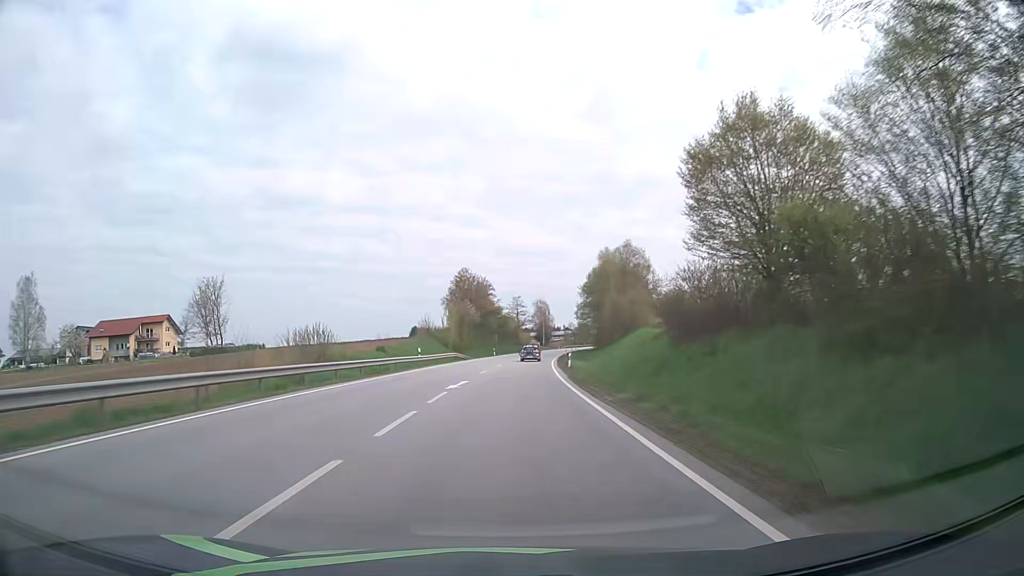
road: primary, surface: asphalt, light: Day
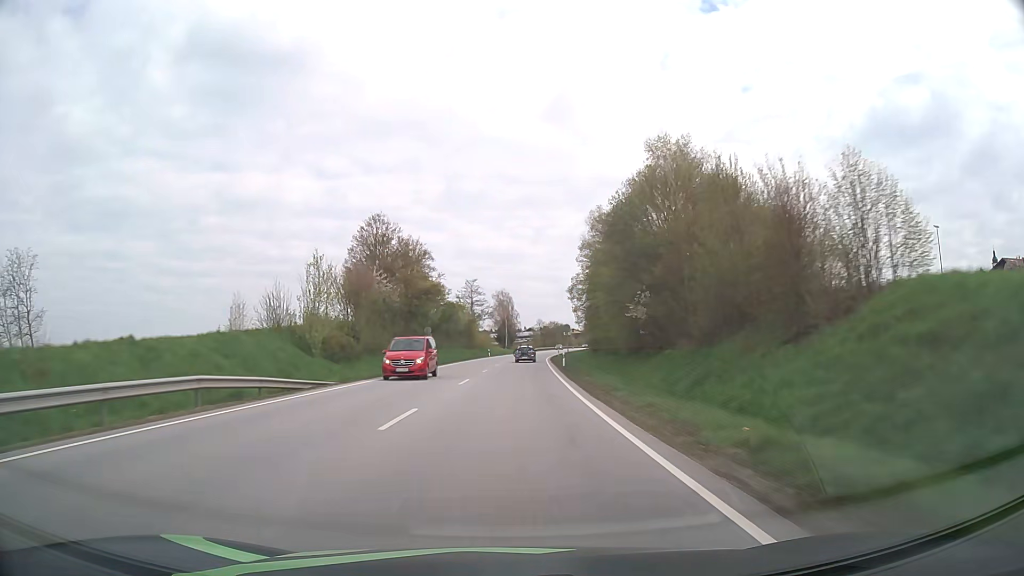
(+1.5, +47.4) m; +4°
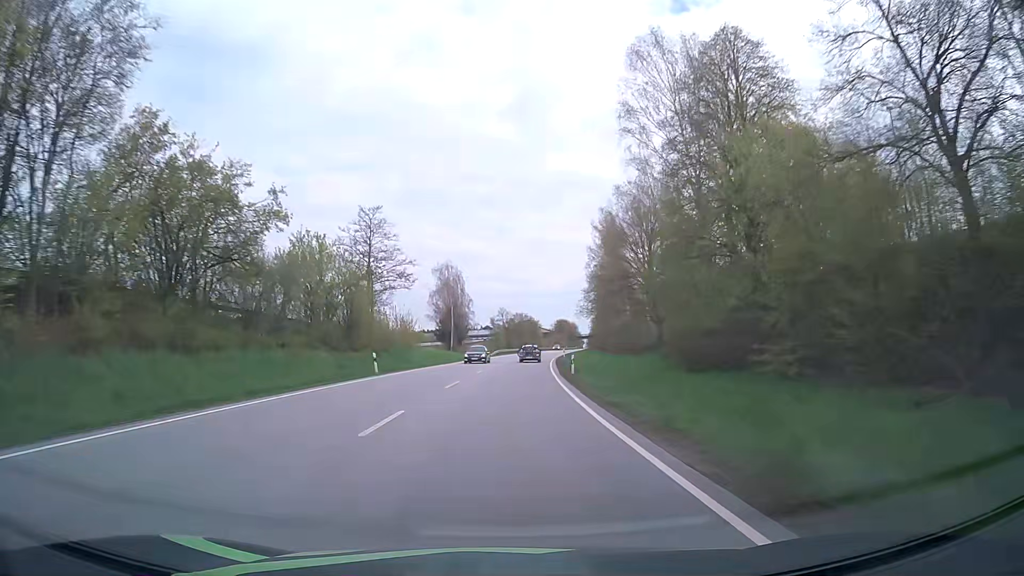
(+1.8, +63.1) m; +3°
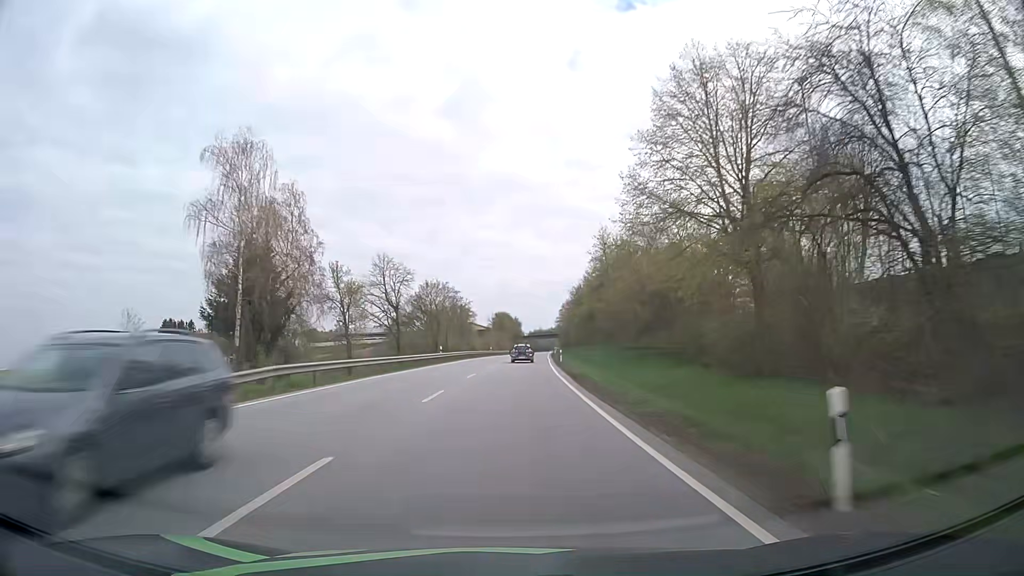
(+4.0, +78.7) m; +6°
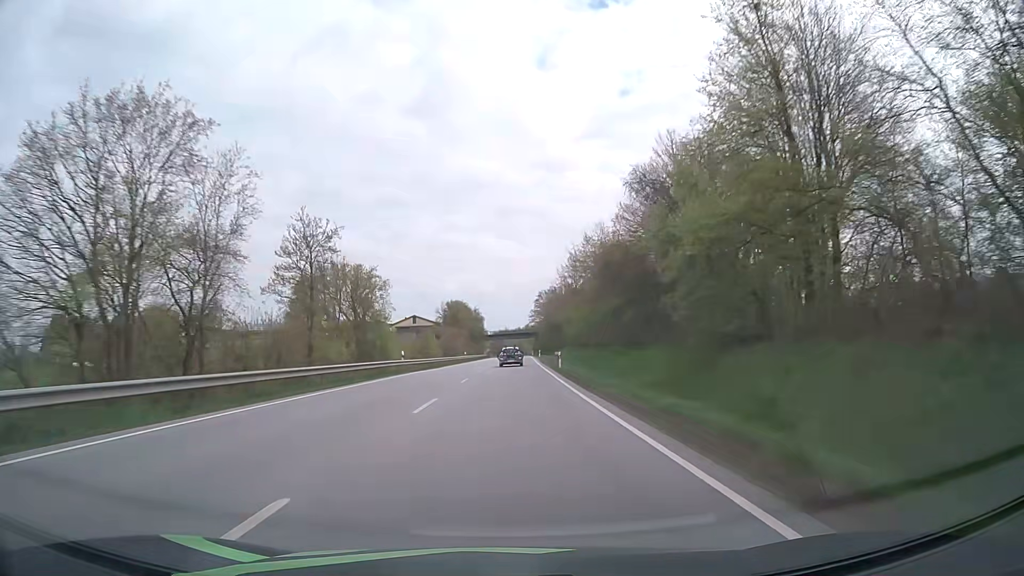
(+2.0, +62.7) m; +3°
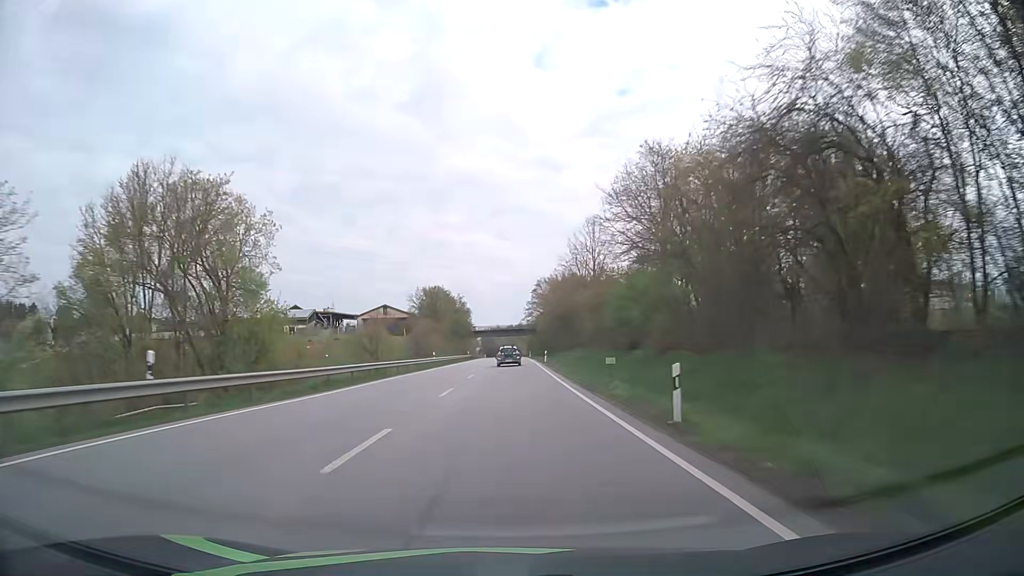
(+0.2, +31.1) m; 0°
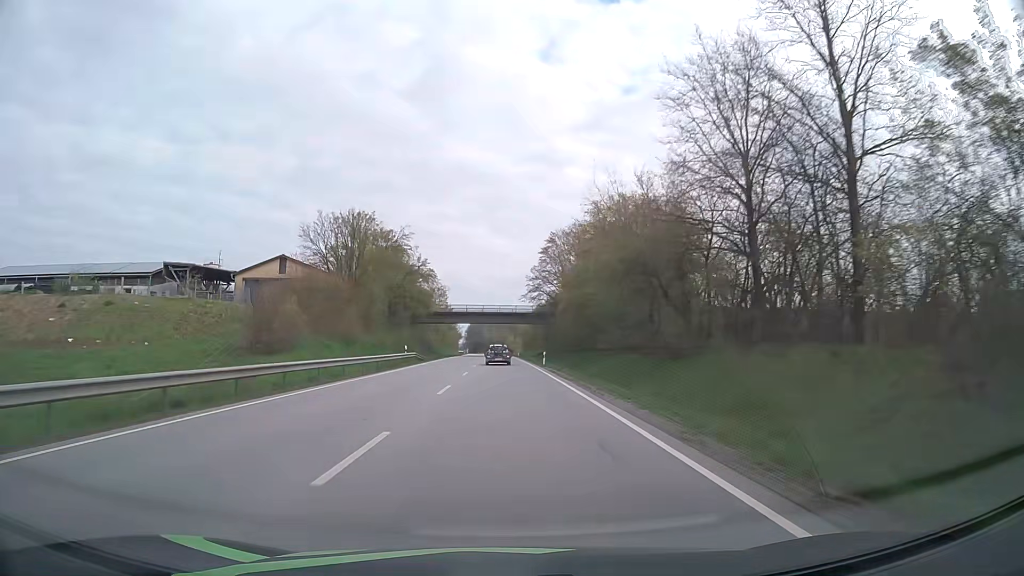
(+0.5, +61.5) m; +1°
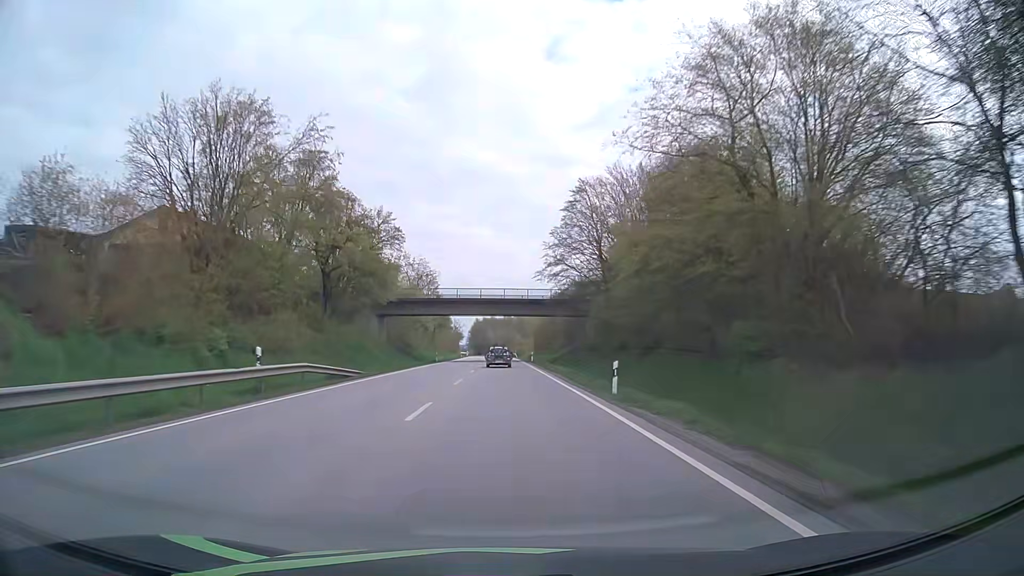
(0.0, +30.5) m; 0°
